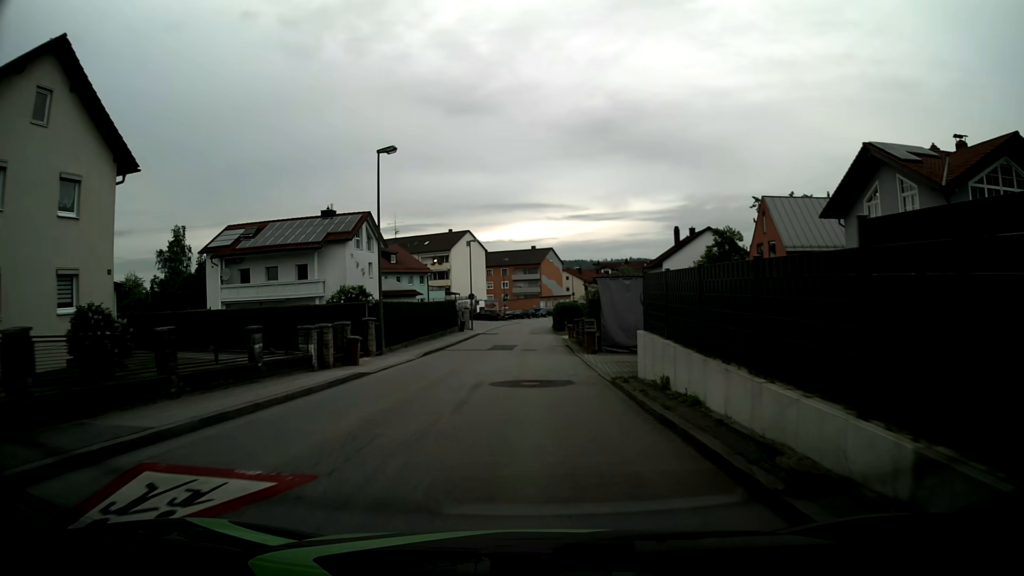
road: unclassified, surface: asphalt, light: Day
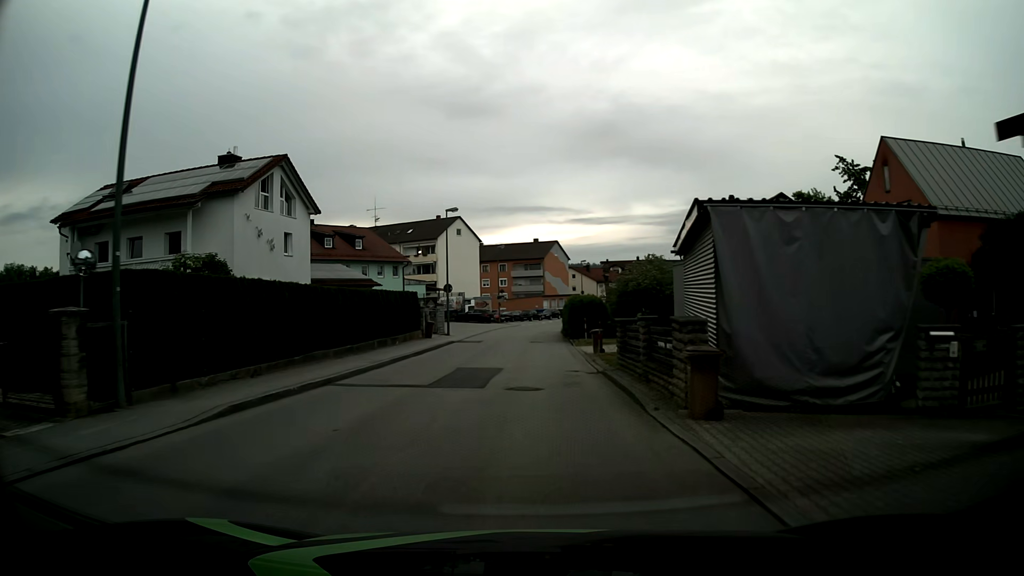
(-0.3, +17.9) m; -1°
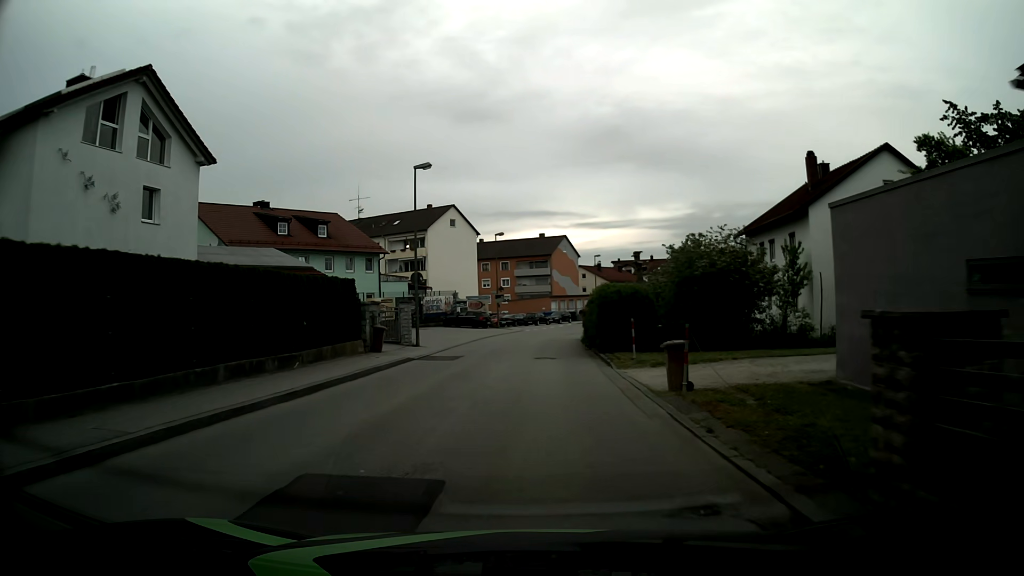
(0.0, +13.6) m; +1°
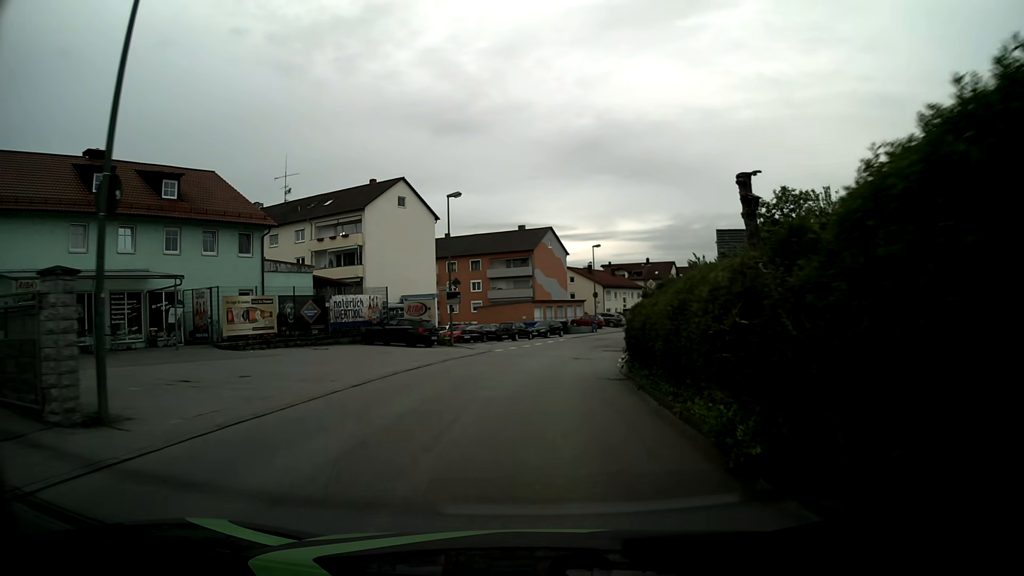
(-0.2, +22.3) m; +1°
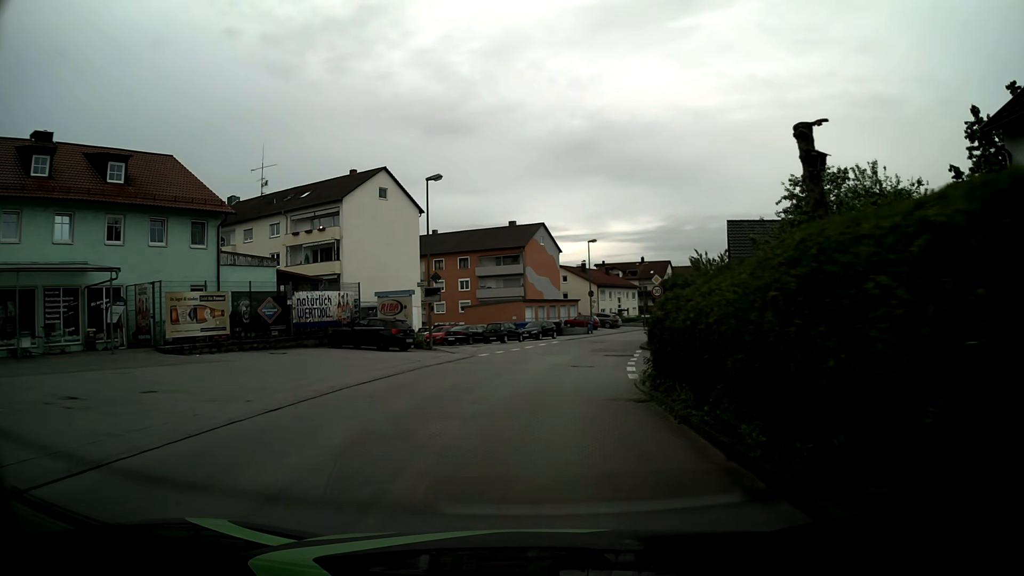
(0.0, +4.5) m; +1°
